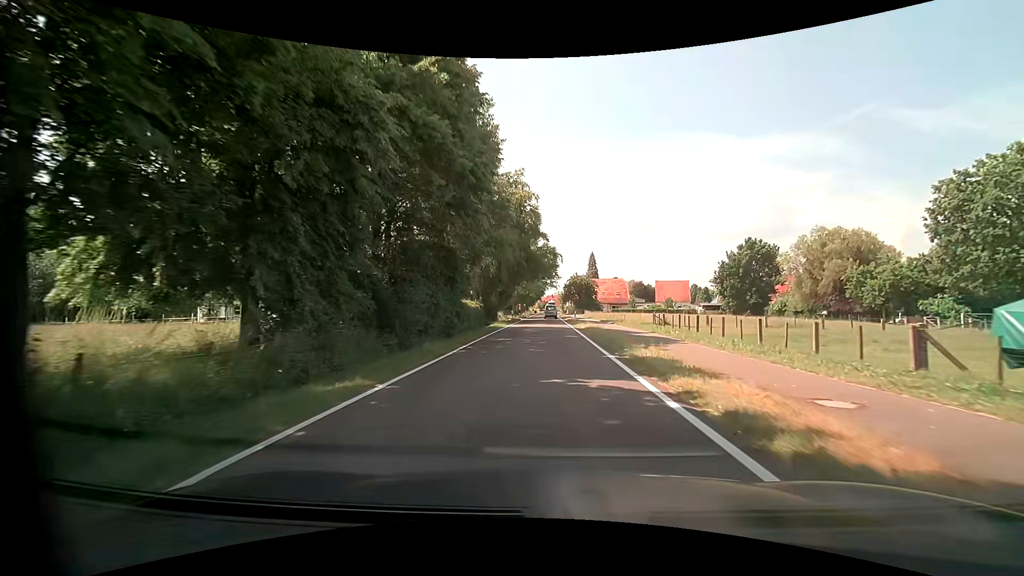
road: tertiary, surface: asphalt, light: Day
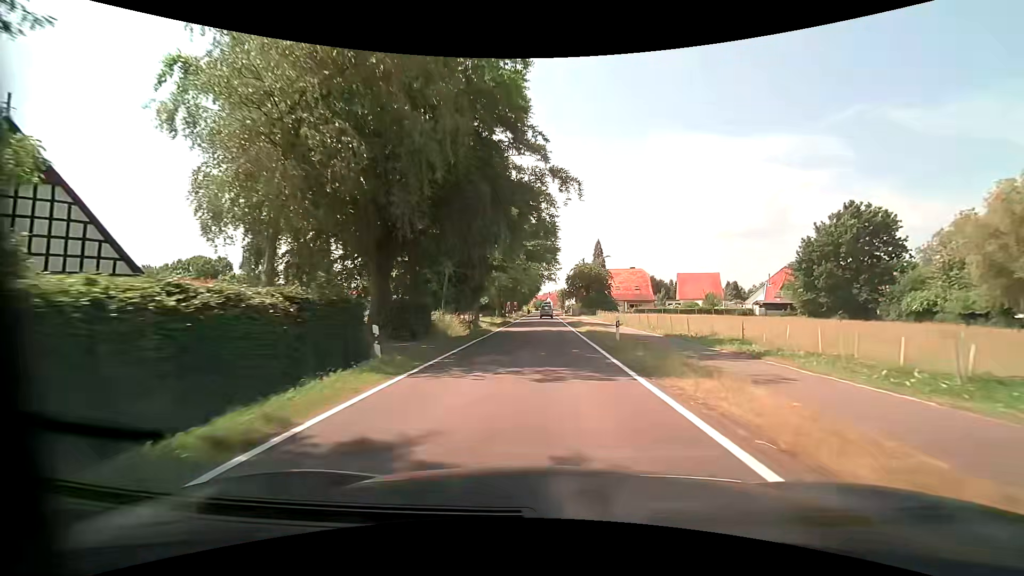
(-0.1, +31.2) m; 0°
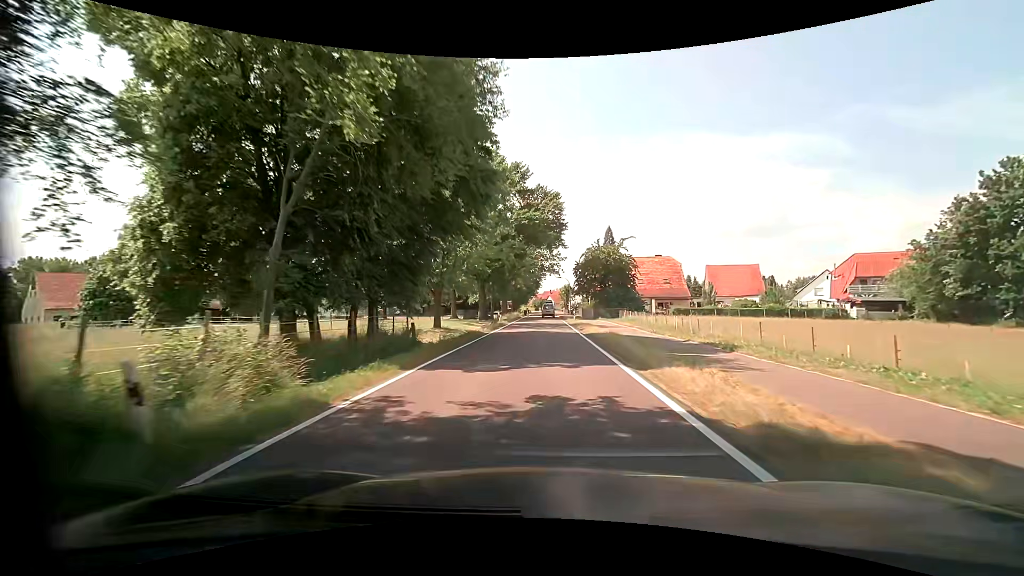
(+0.1, +23.3) m; 0°
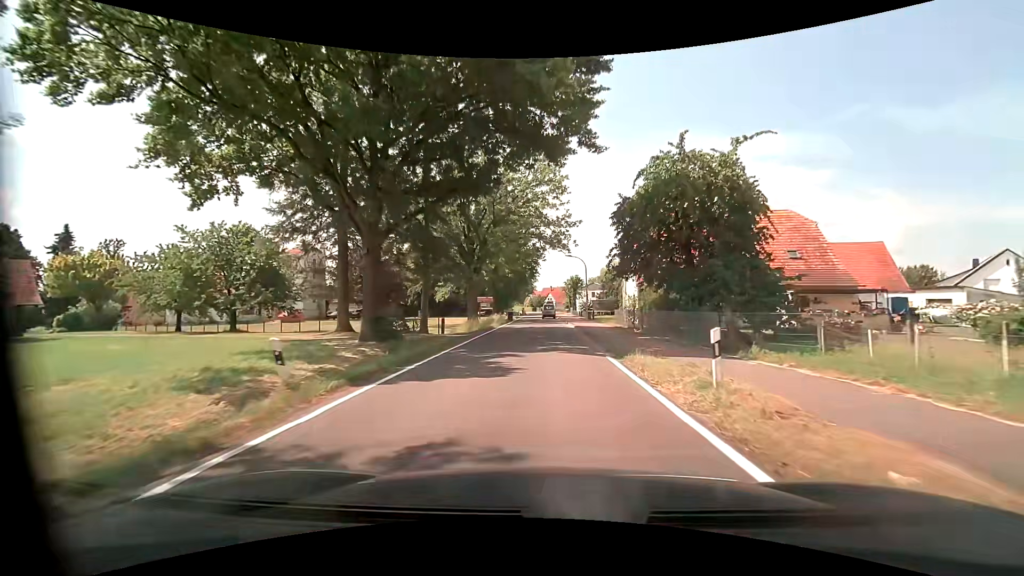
(+0.2, +39.0) m; +1°
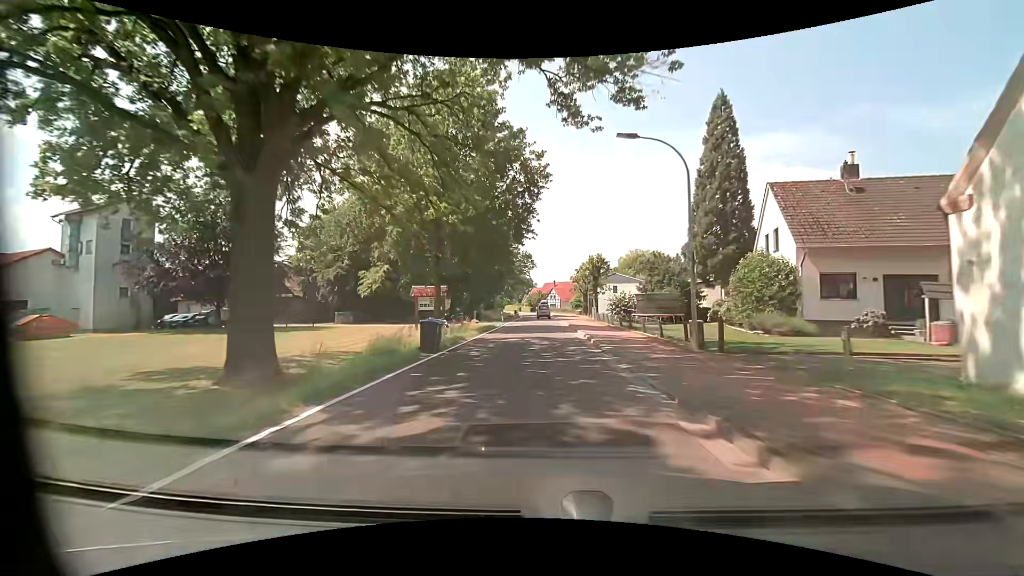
(-0.3, +39.0) m; -1°
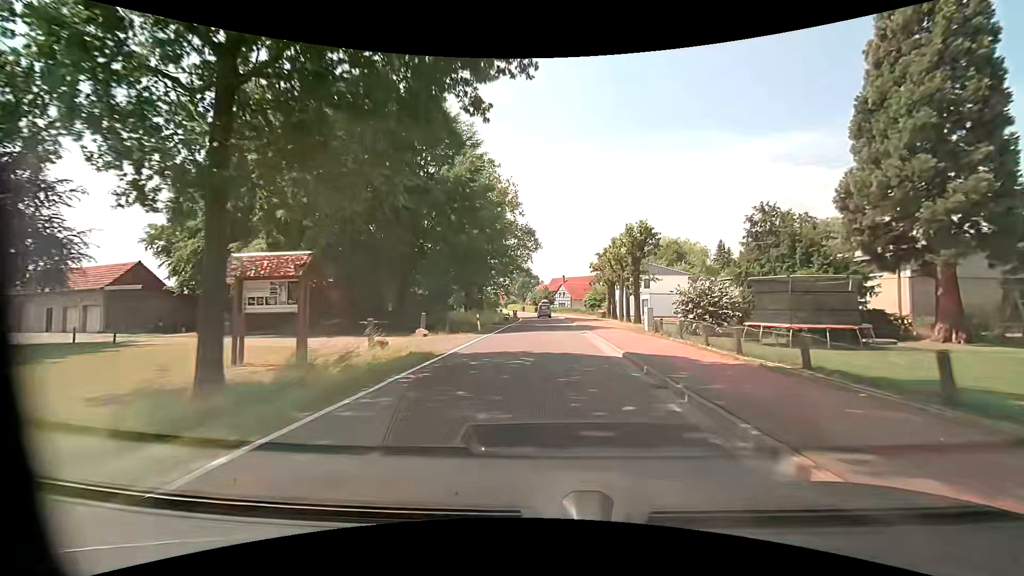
(-0.1, +23.5) m; 0°
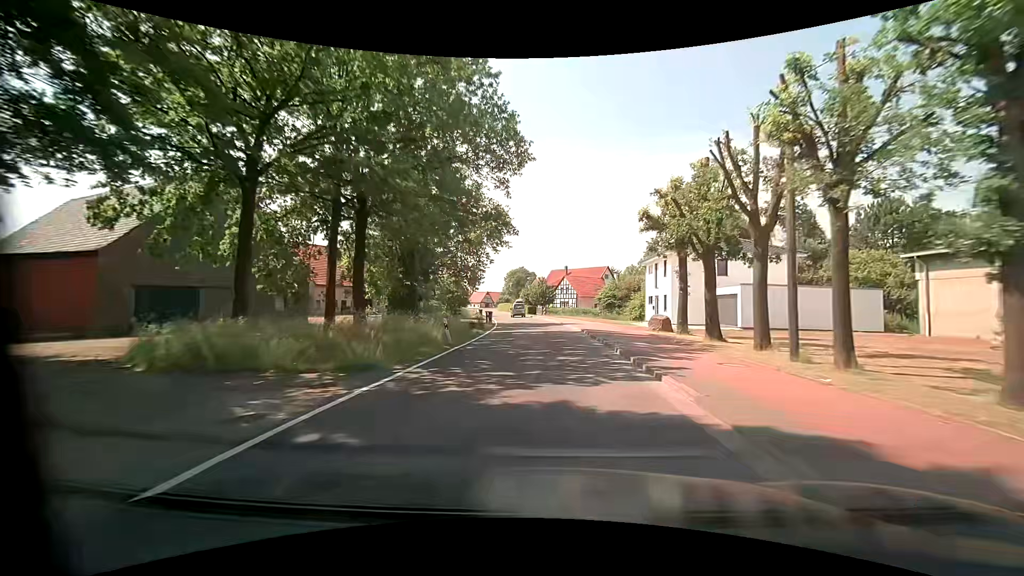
(-0.3, +31.2) m; 0°
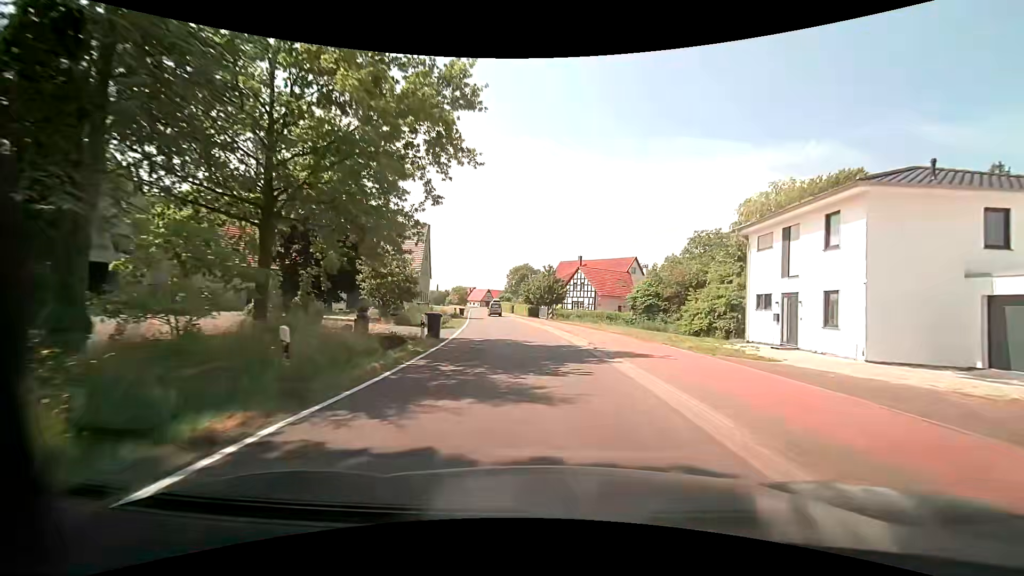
(-0.4, +23.4) m; -1°
(0, +10) (0, +20) (-1, +30) (-2, +40) (-4, +50) (-5, +60) (-7, +70) (-8, +79) (-9, +89) (-11, +99) m
